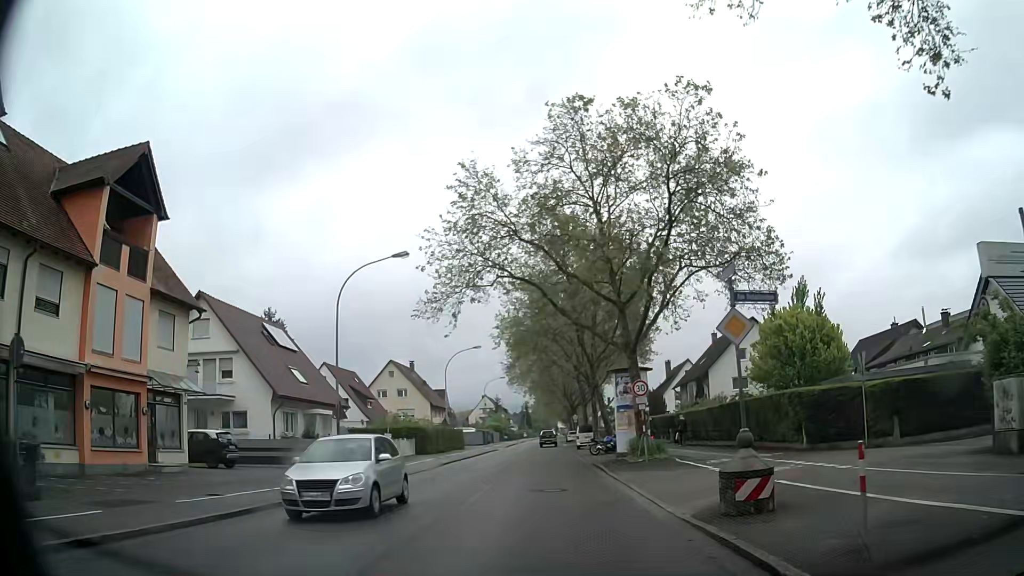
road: secondary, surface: asphalt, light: Day
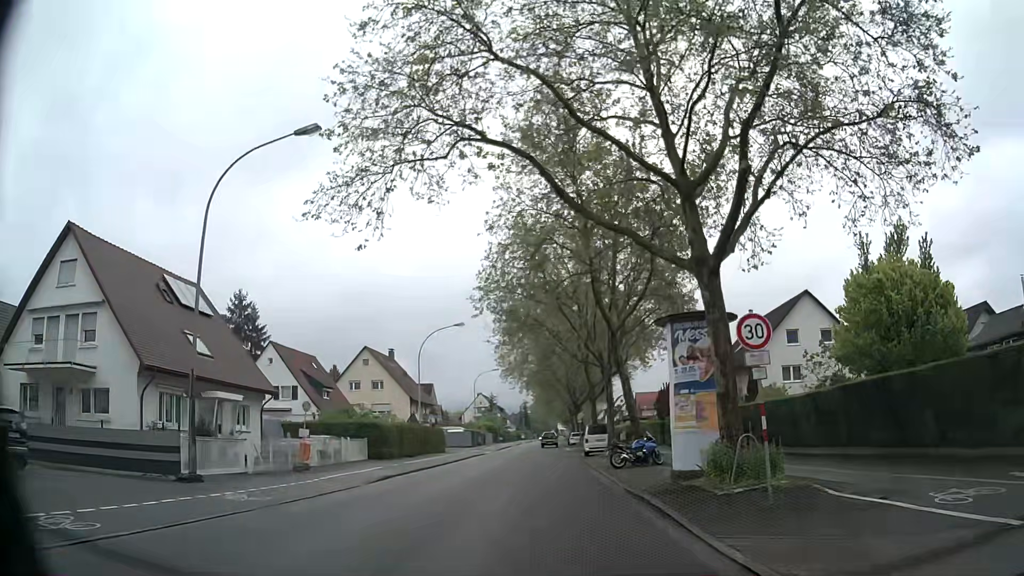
(+0.1, +13.5) m; 0°
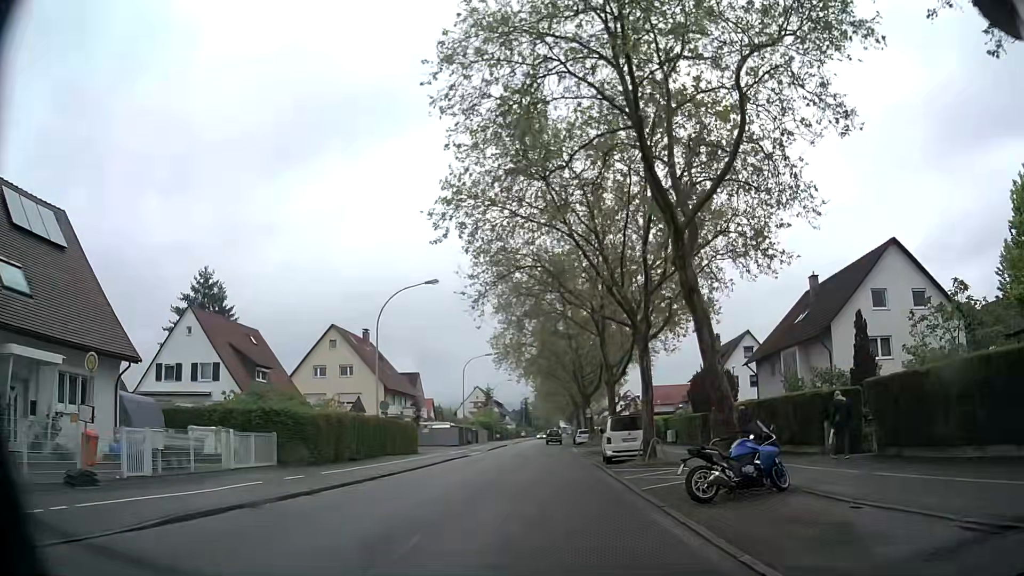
(+0.1, +13.5) m; 0°
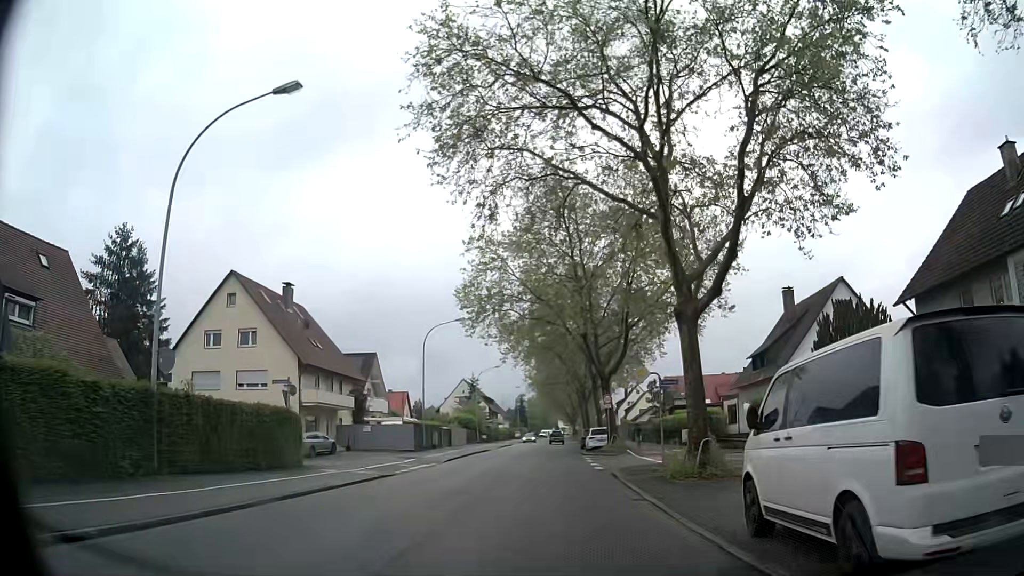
(+0.1, +22.6) m; 0°
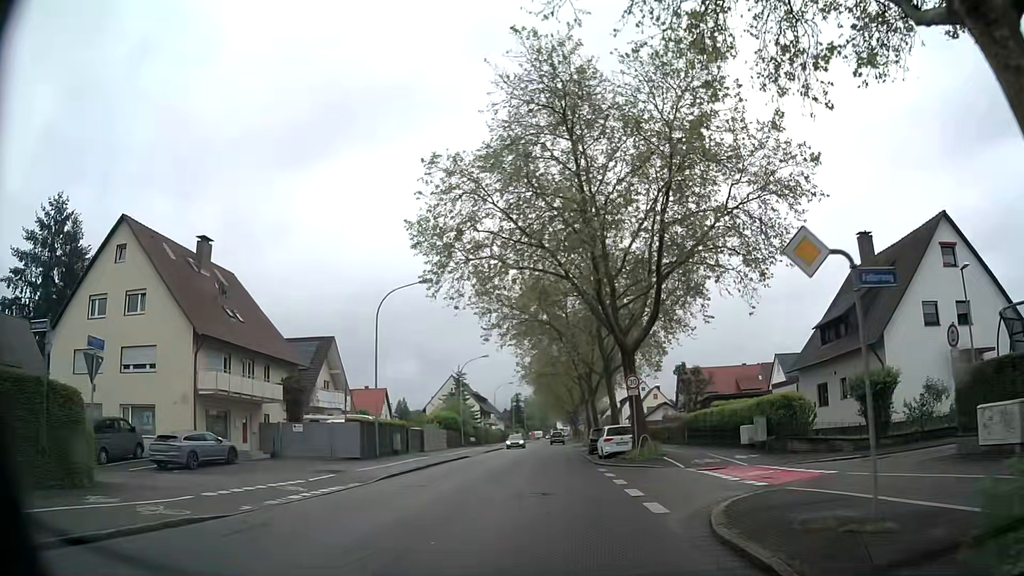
(0.0, +13.6) m; 0°
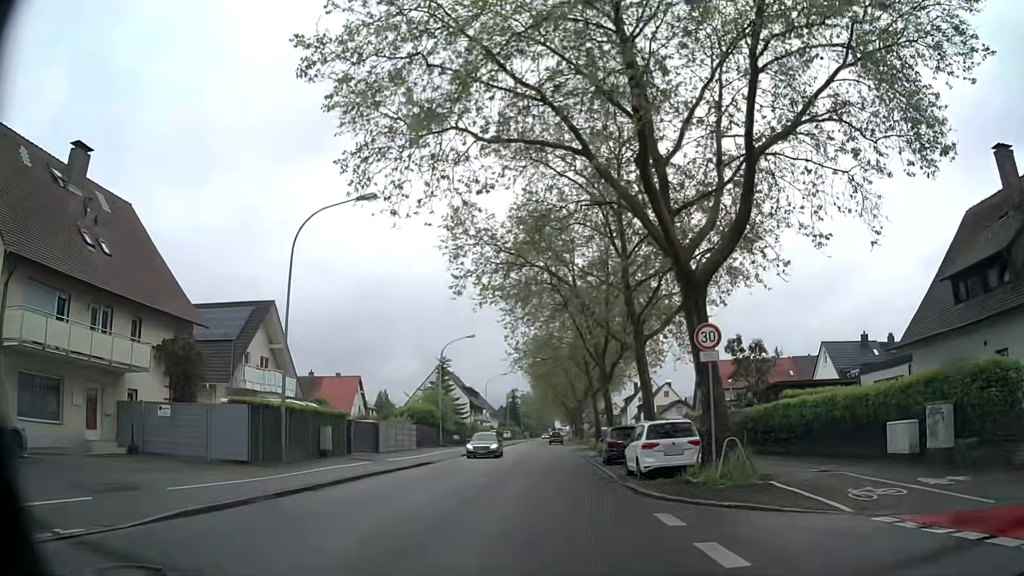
(0.0, +13.5) m; 0°
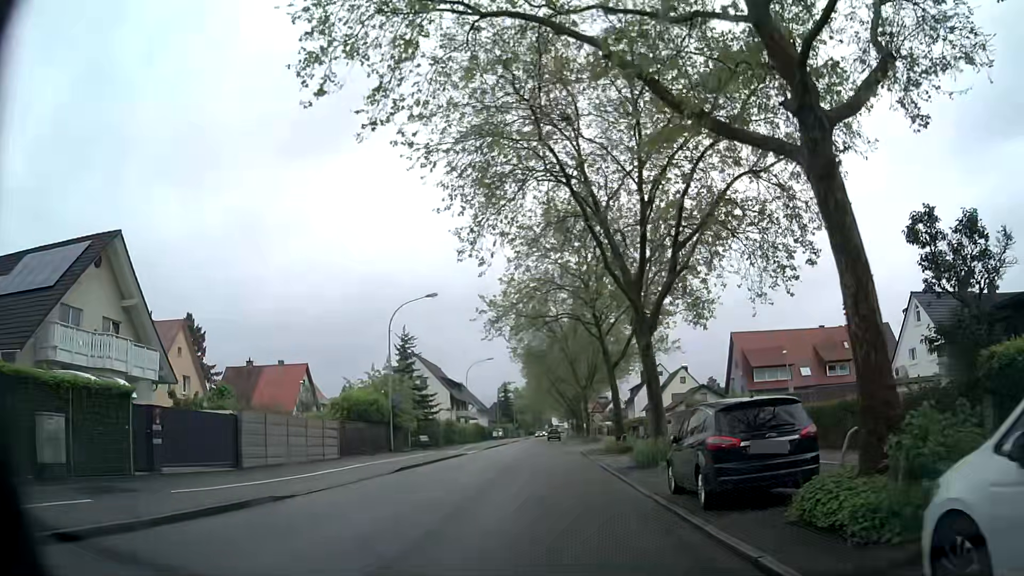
(+0.1, +17.9) m; +2°
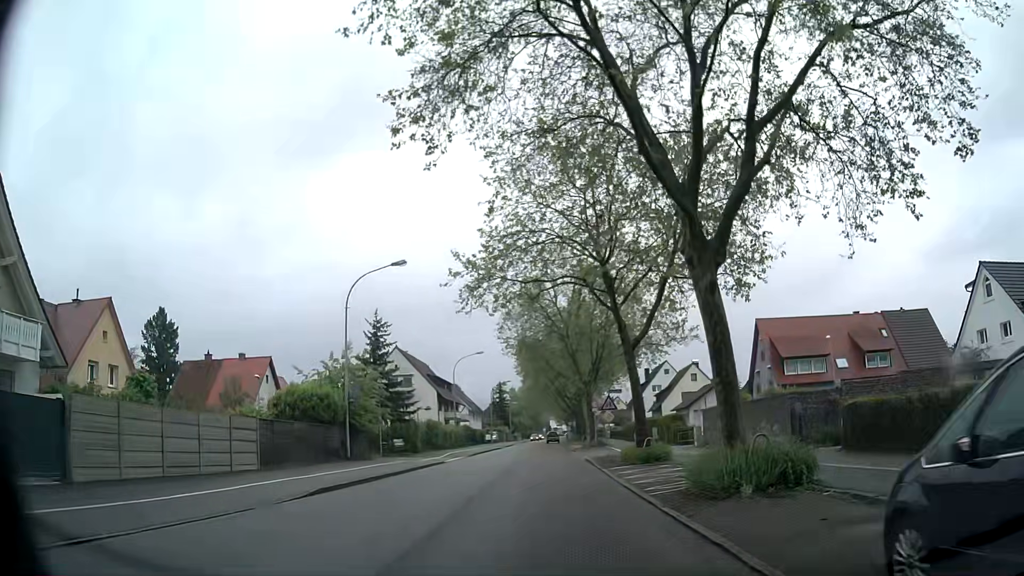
(-0.2, +9.0) m; -2°
(0, +10) (0, +20) (0, +30) (+1, +40) (+1, +50) (+1, +60) (+1, +70) (+1, +80) (+1, +90) (+1, +100) m
